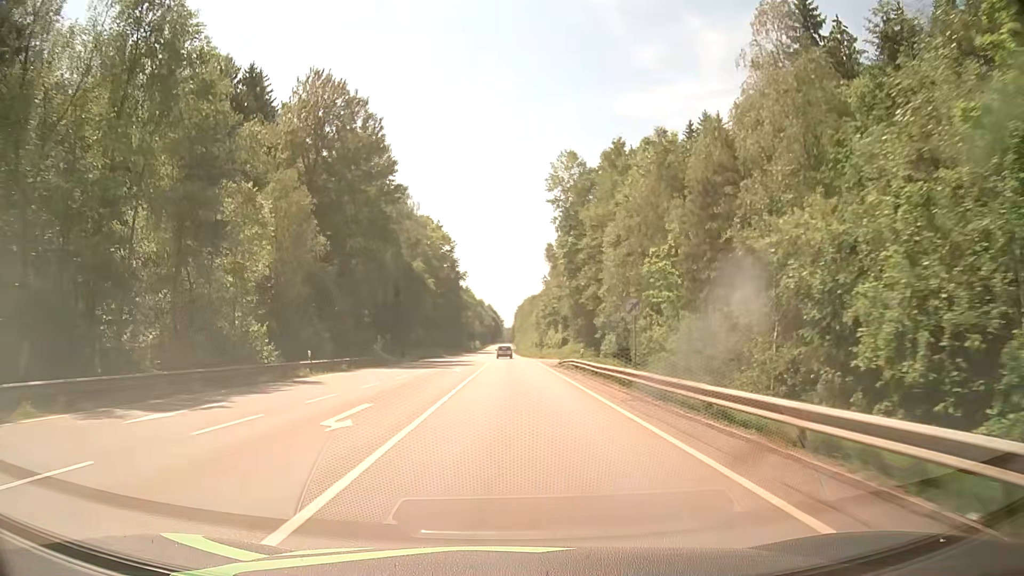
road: secondary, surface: asphalt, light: Day
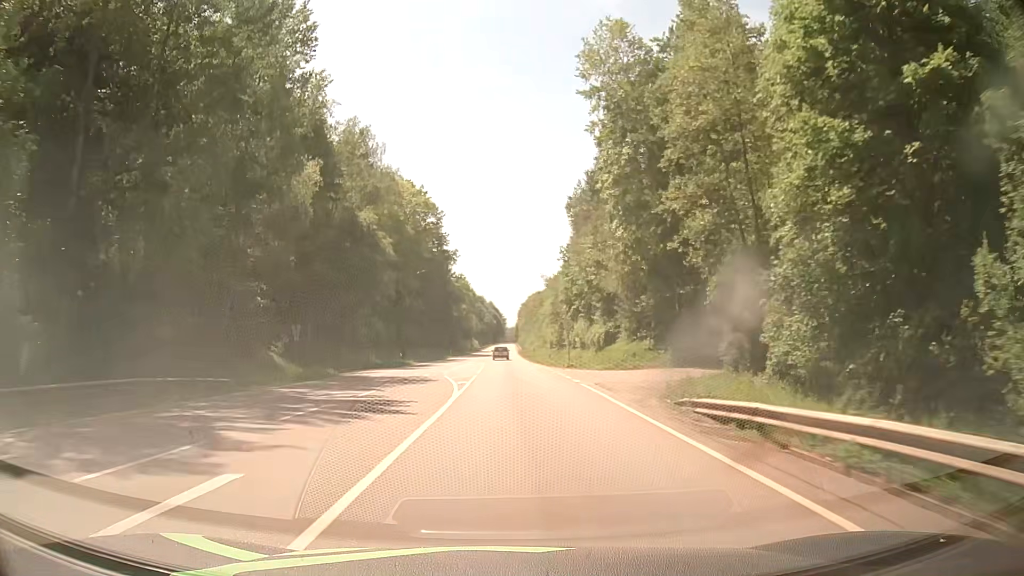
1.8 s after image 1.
(-0.1, +34.1) m; 0°
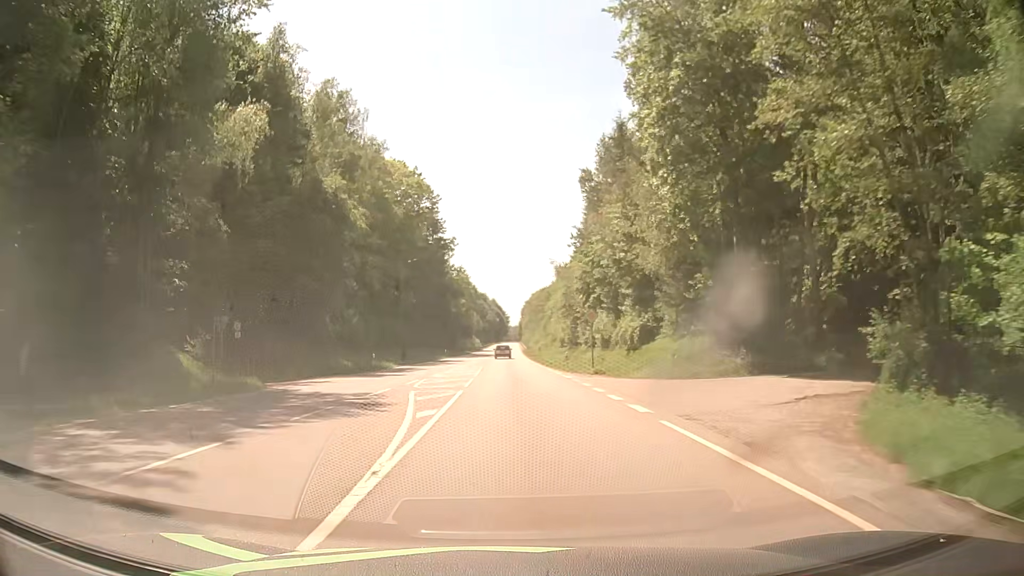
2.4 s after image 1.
(-0.1, +12.0) m; -1°
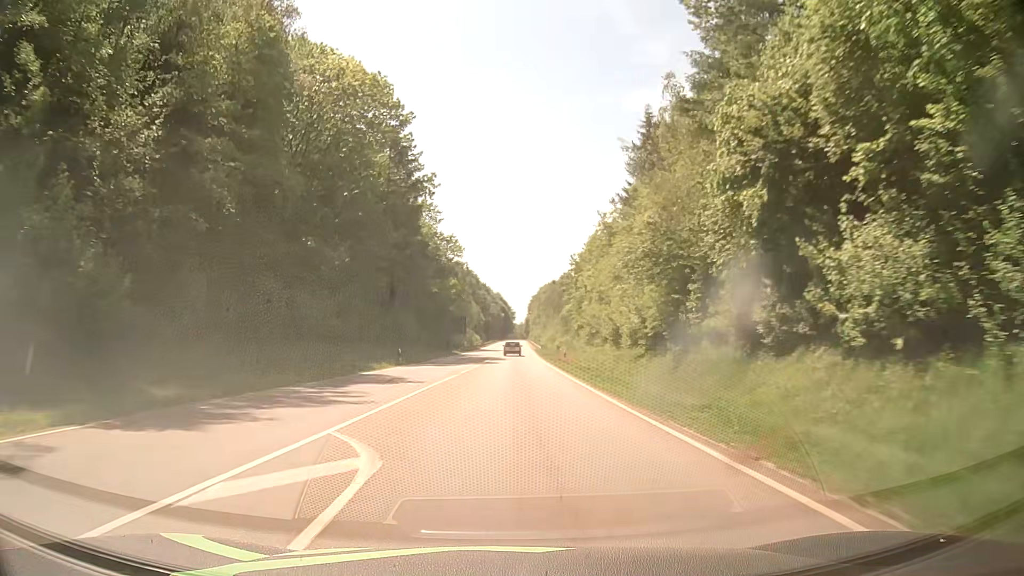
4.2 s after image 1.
(-0.1, +37.6) m; 0°
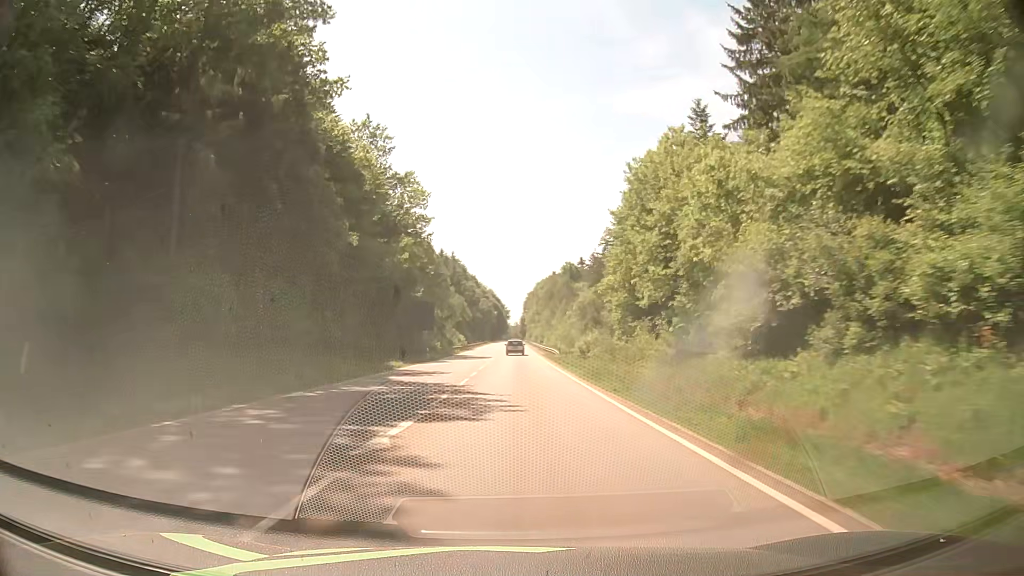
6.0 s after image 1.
(+0.1, +39.6) m; +1°
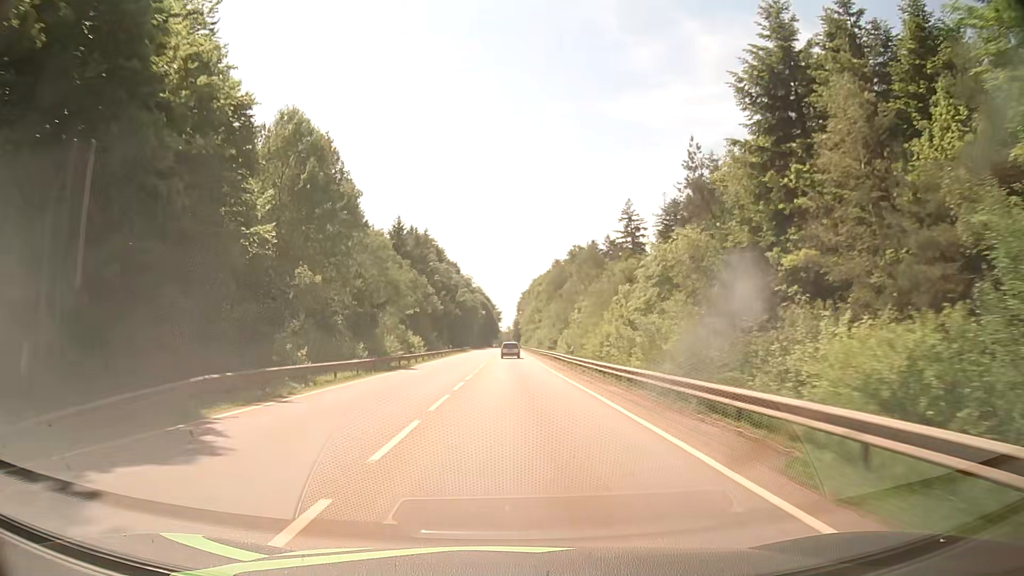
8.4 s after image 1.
(0.0, +55.1) m; 0°
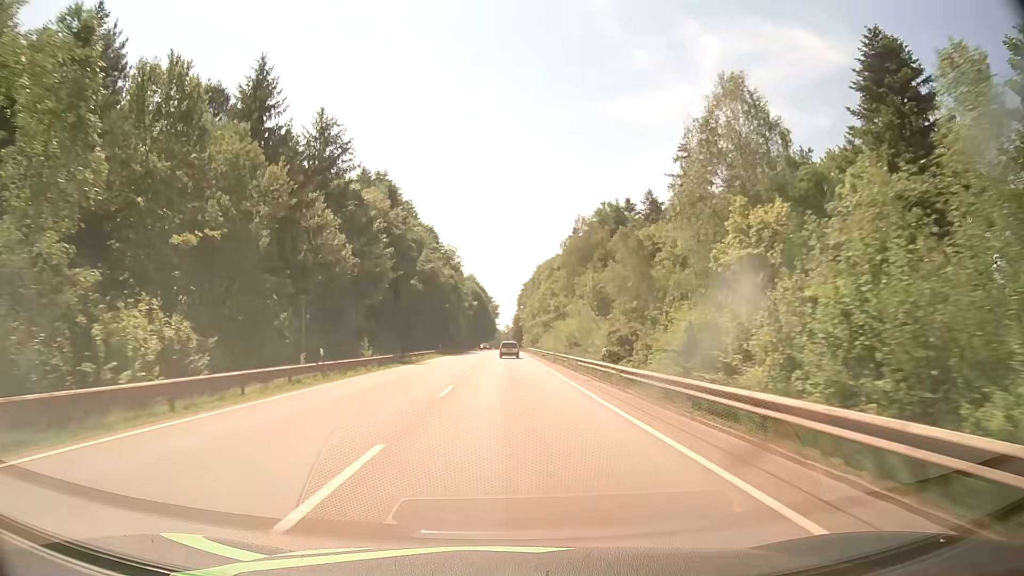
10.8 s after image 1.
(+0.5, +57.6) m; +1°
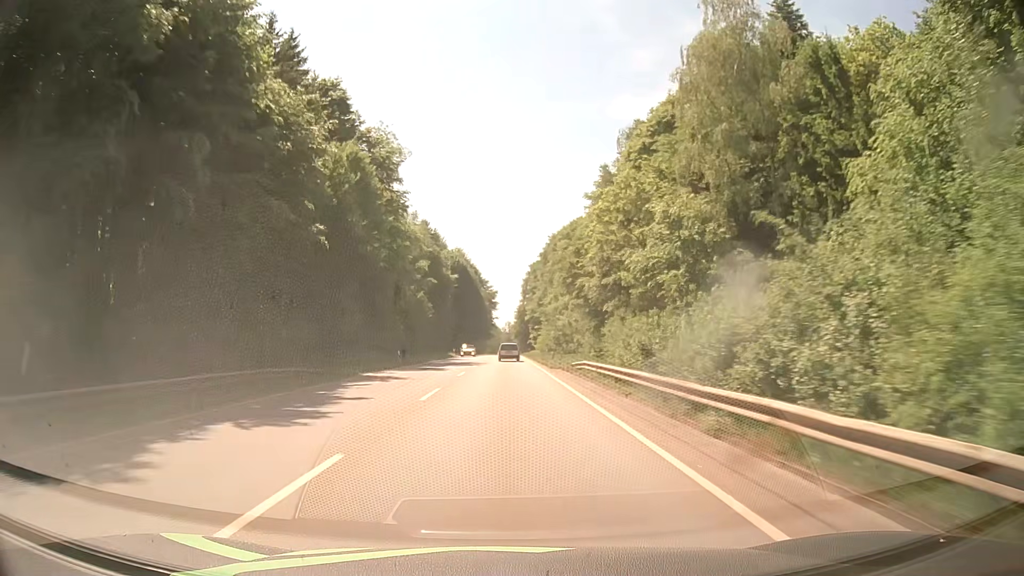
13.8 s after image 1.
(+0.1, +73.7) m; 0°
(0, +10) (0, +20) (0, +30) (0, +40) (0, +50) (0, +60) (0, +70) (0, +80) (0, +90) (0, +100) m
